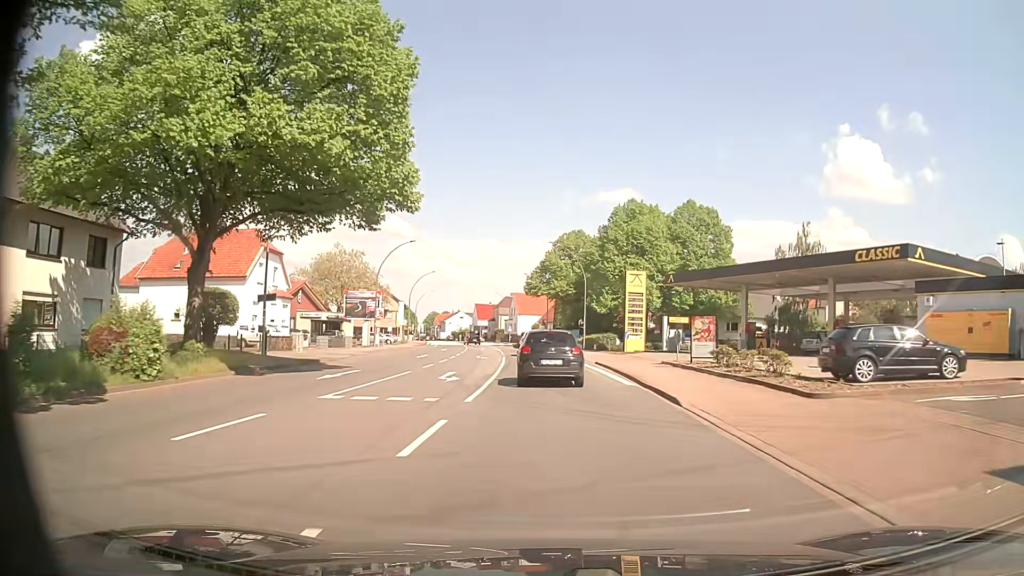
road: primary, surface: asphalt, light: Day
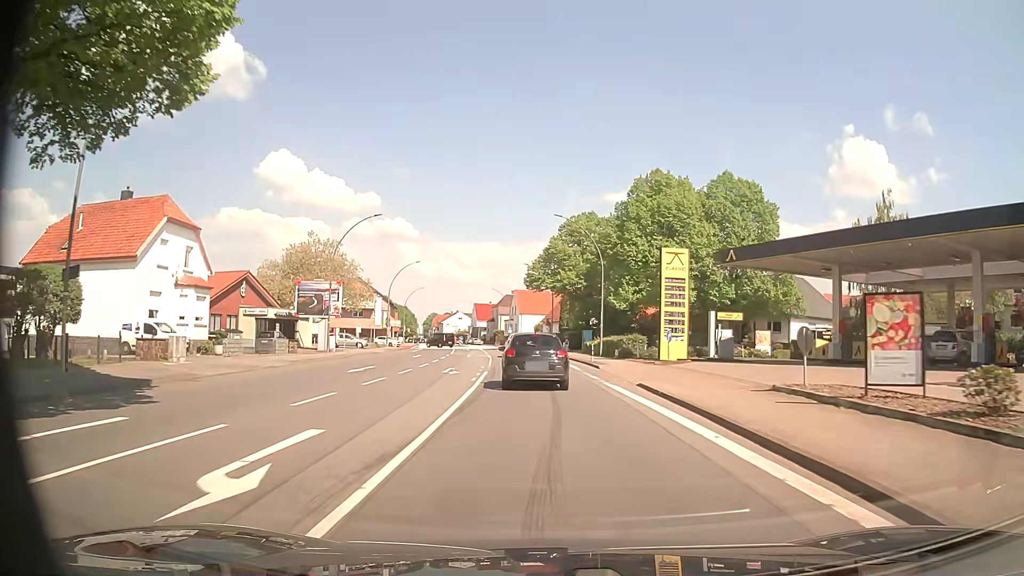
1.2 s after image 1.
(0.0, +14.8) m; -1°
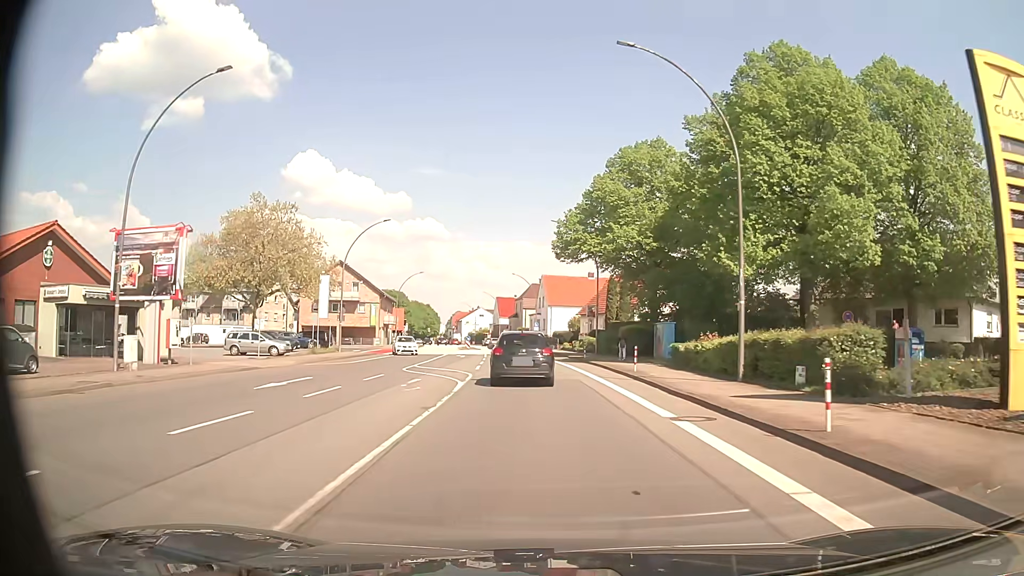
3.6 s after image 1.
(-0.5, +28.6) m; -2°
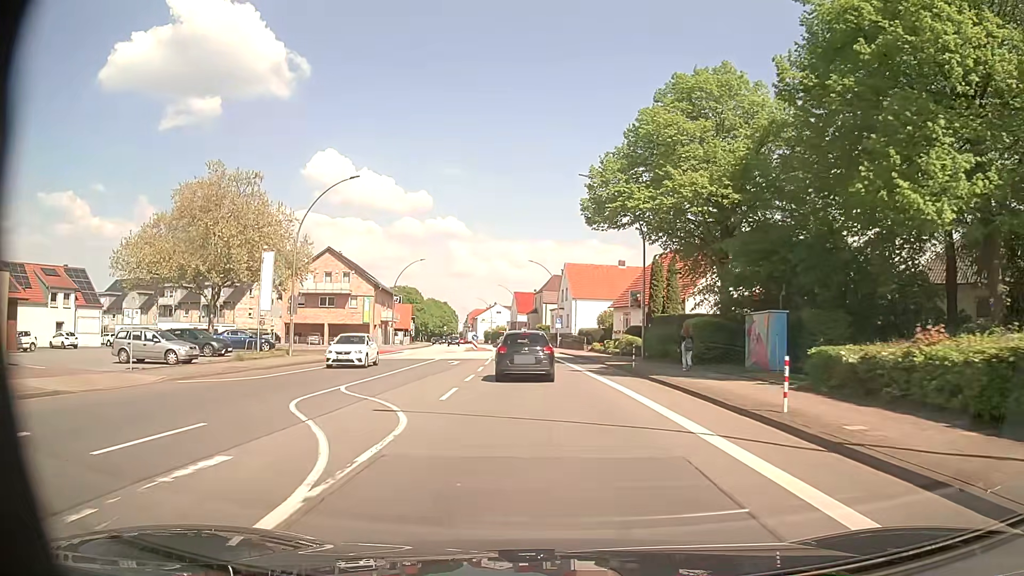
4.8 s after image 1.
(-0.3, +14.1) m; -2°
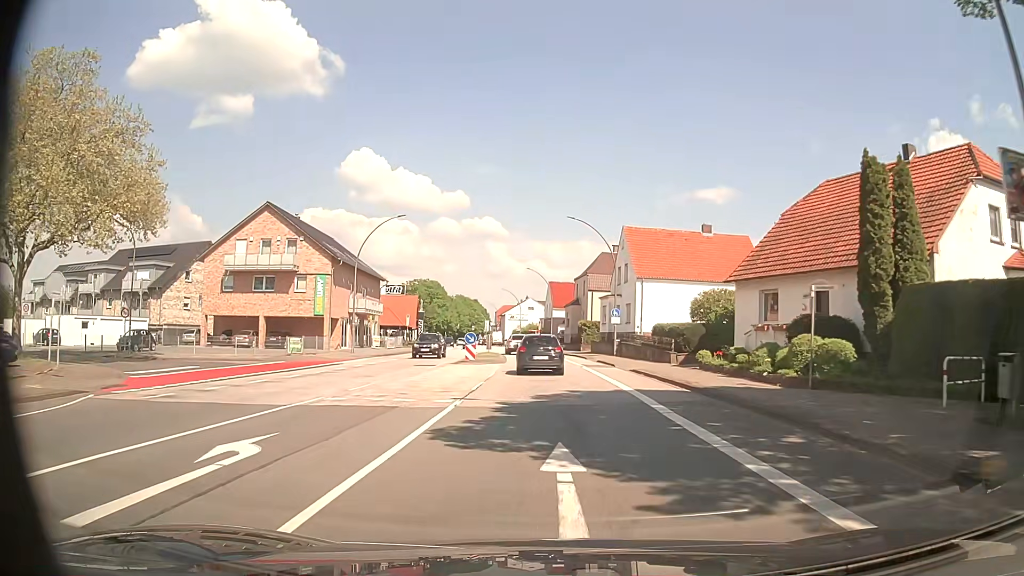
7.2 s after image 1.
(-0.9, +28.5) m; -4°
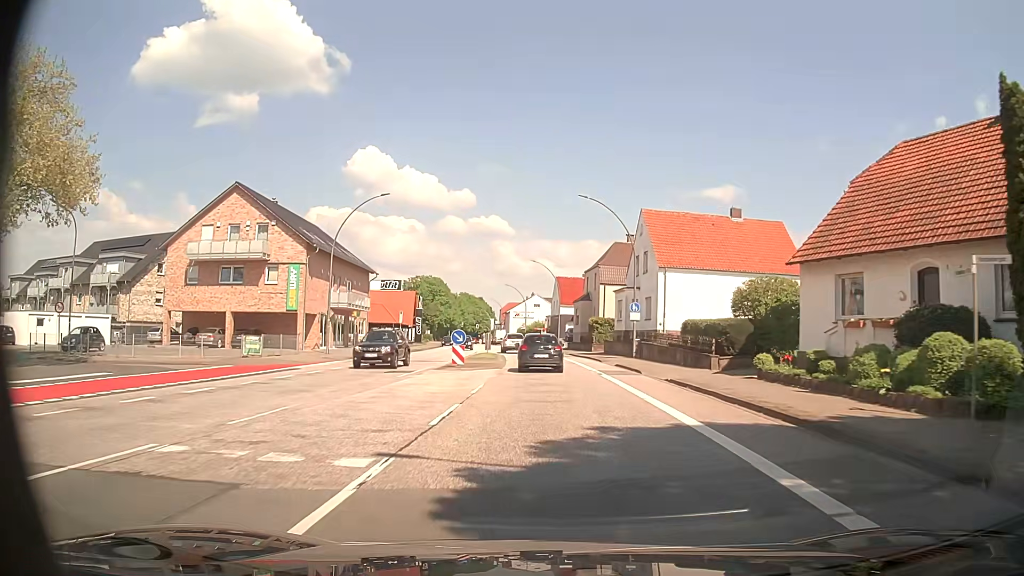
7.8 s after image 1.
(0.0, +7.2) m; 0°
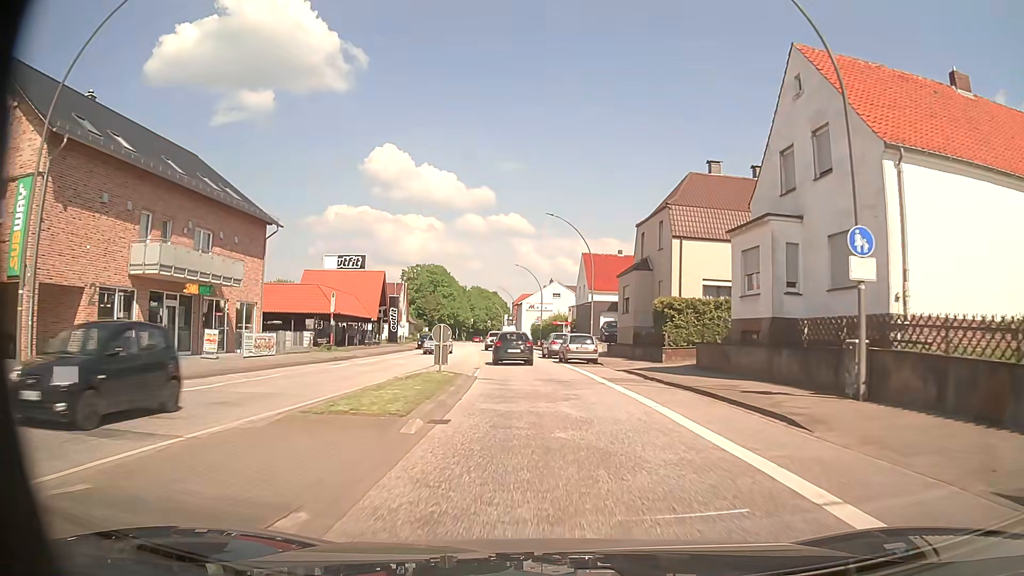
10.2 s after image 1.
(-0.3, +28.7) m; -2°
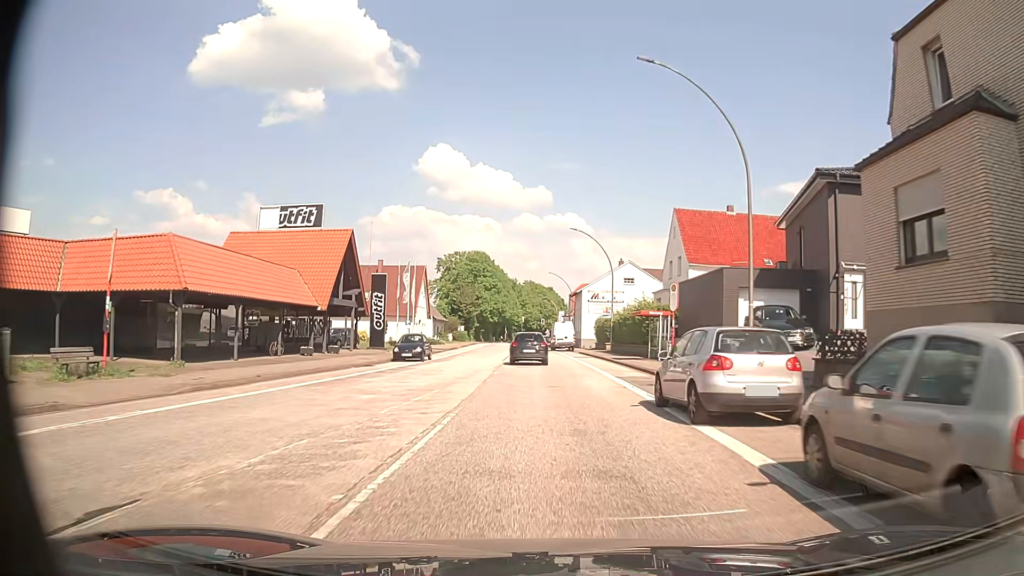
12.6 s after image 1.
(-0.9, +28.4) m; -5°
(0, +10) (0, +20) (-1, +30) (-1, +40) (-1, +50) (-1, +60) (-2, +70) (-2, +80) (-3, +90) (-3, +100) m
